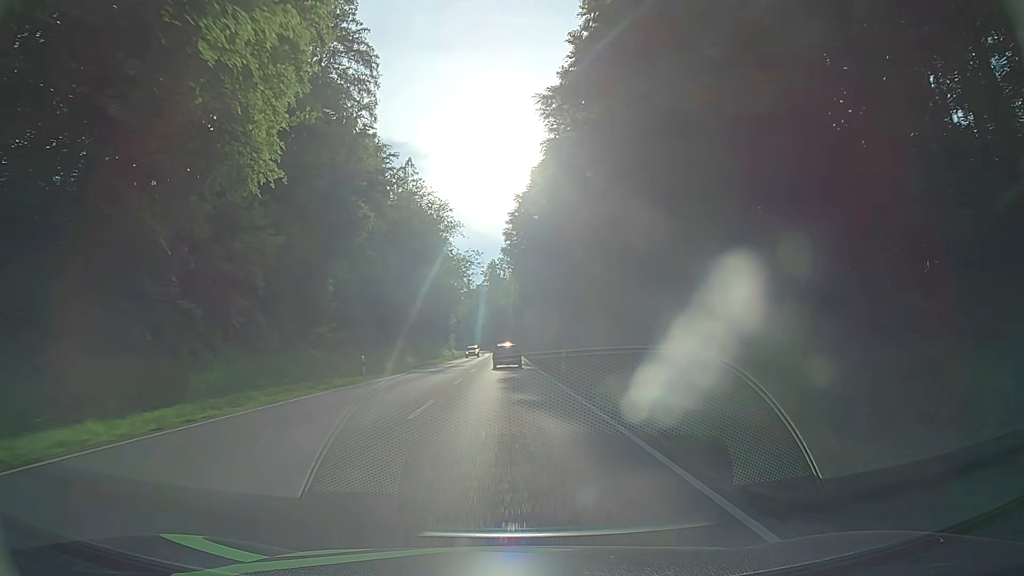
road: secondary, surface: asphalt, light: Day
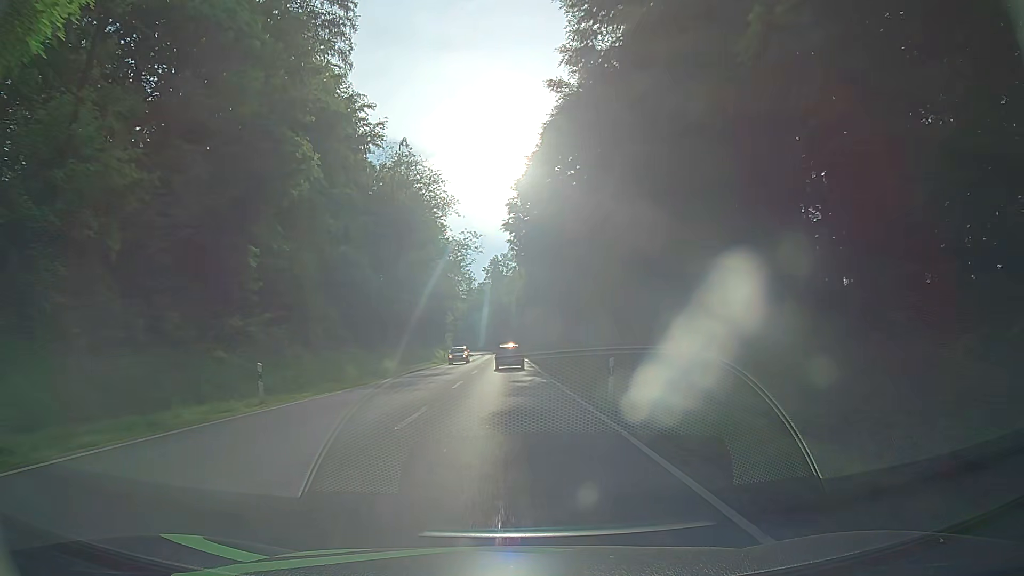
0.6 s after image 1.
(+0.1, +13.3) m; 0°
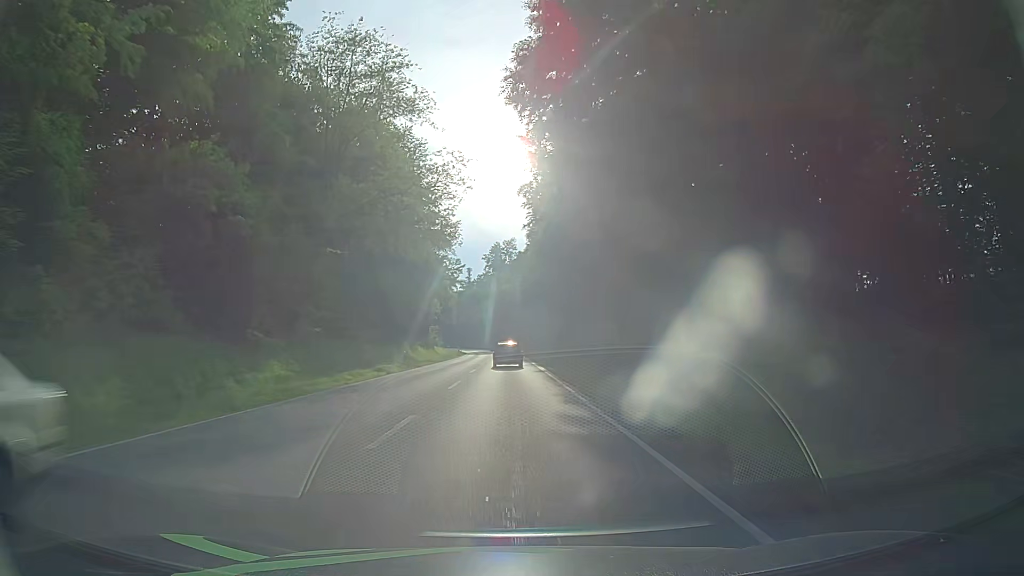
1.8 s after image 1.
(-0.3, +26.3) m; -1°
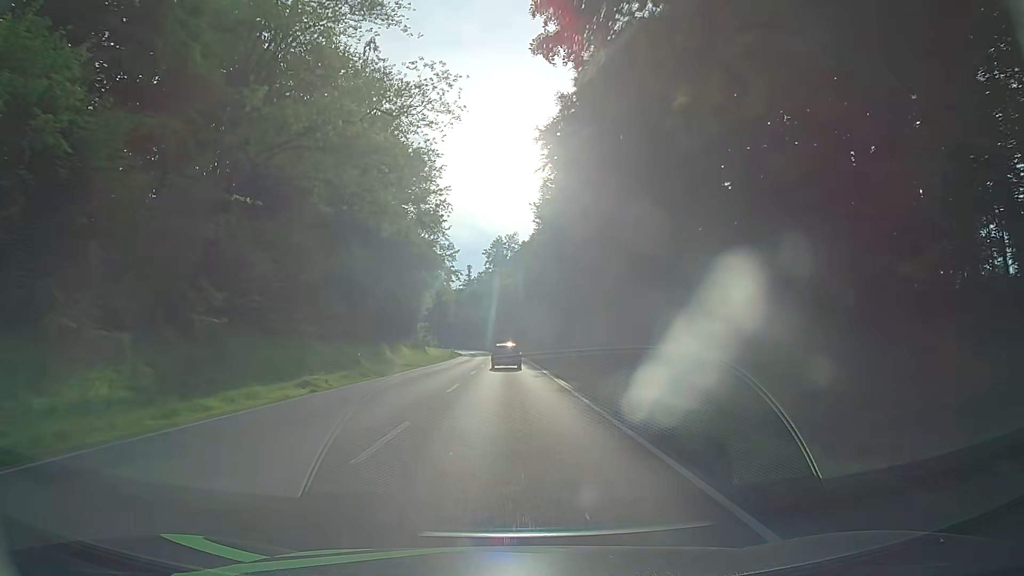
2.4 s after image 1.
(+0.1, +13.0) m; 0°
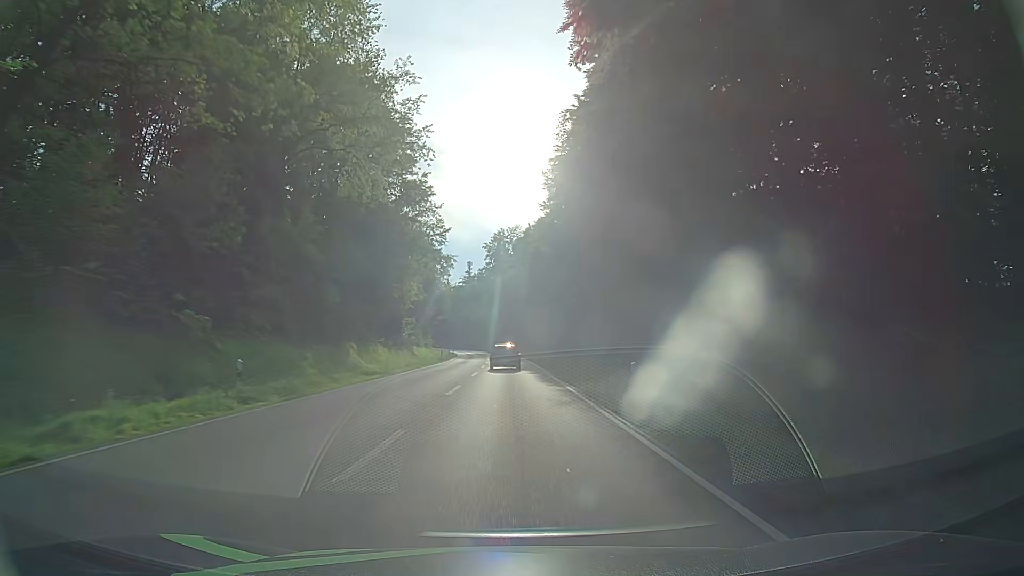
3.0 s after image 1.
(-0.1, +13.0) m; 0°
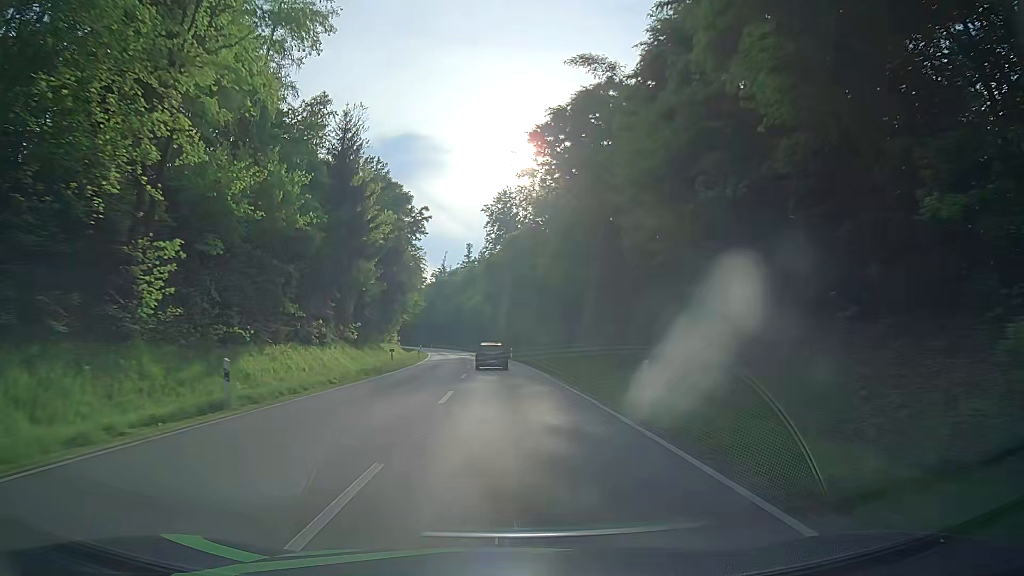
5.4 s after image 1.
(-0.1, +50.9) m; -1°
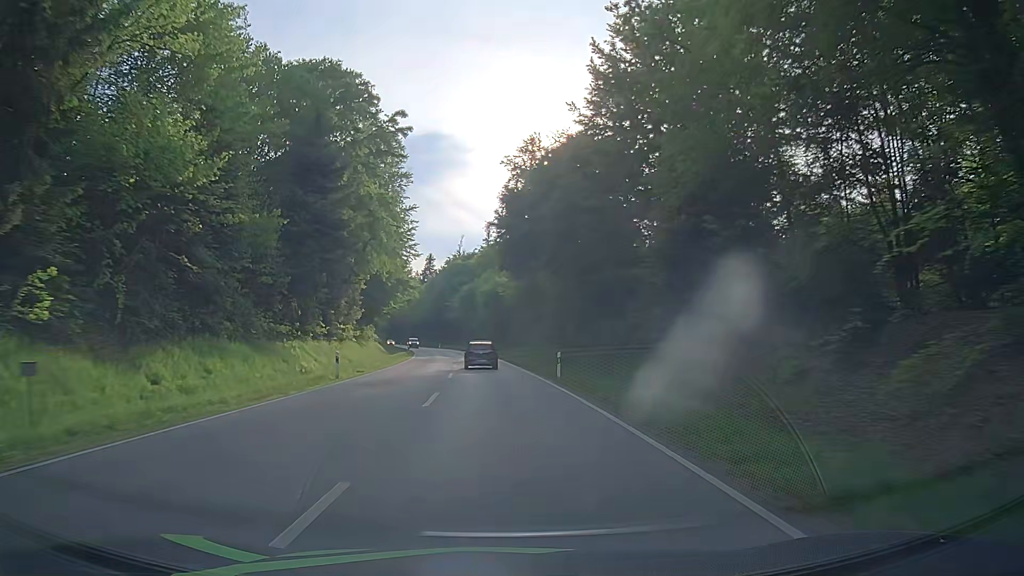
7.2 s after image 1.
(-0.2, +37.1) m; -2°
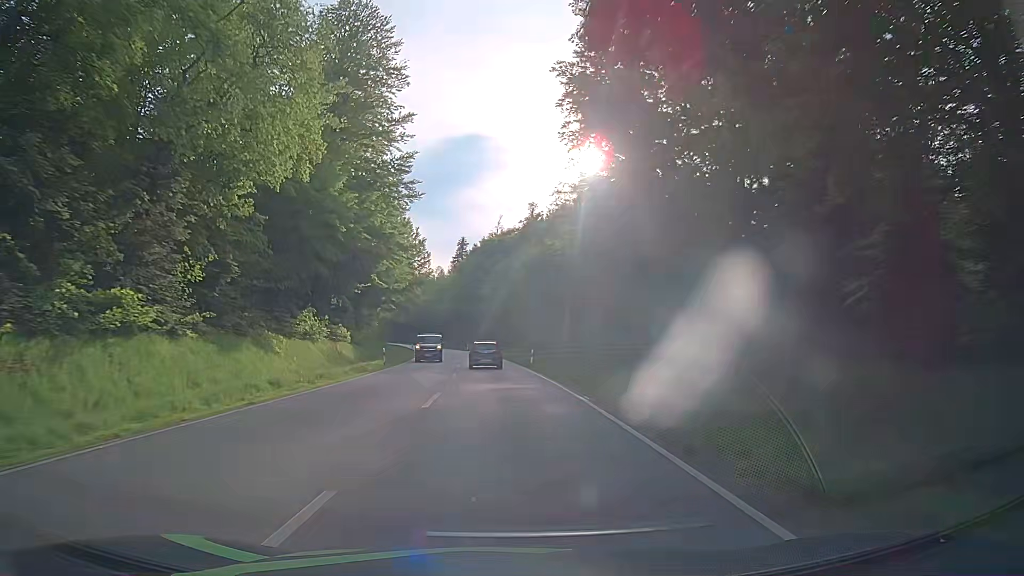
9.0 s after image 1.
(-1.1, +36.3) m; -3°
(0, +10) (0, +20) (-1, +30) (-1, +40) (-2, +50) (-3, +60) (-4, +70) (-5, +80) (-6, +90) (-8, +100) m
